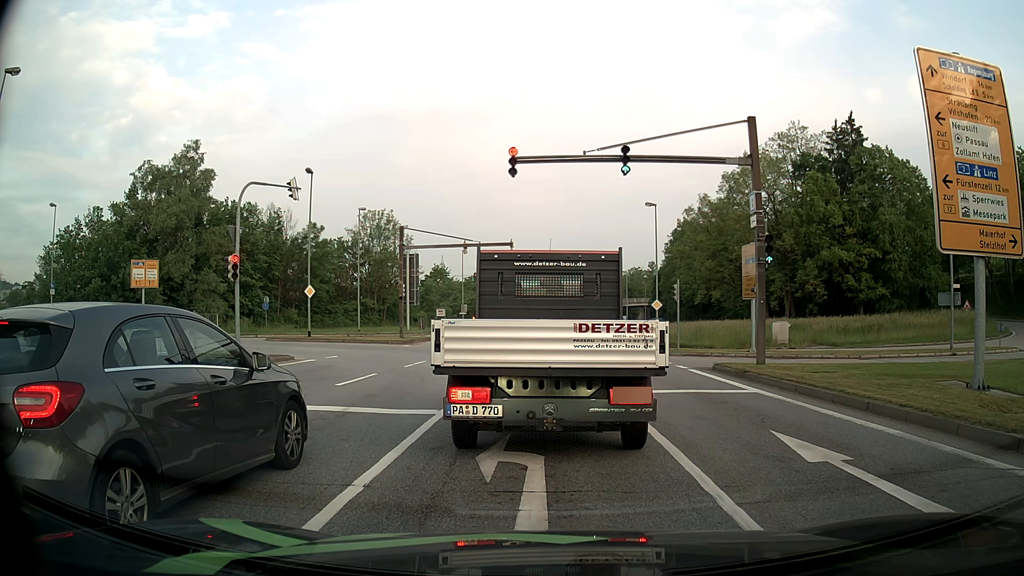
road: primary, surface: asphalt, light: Day
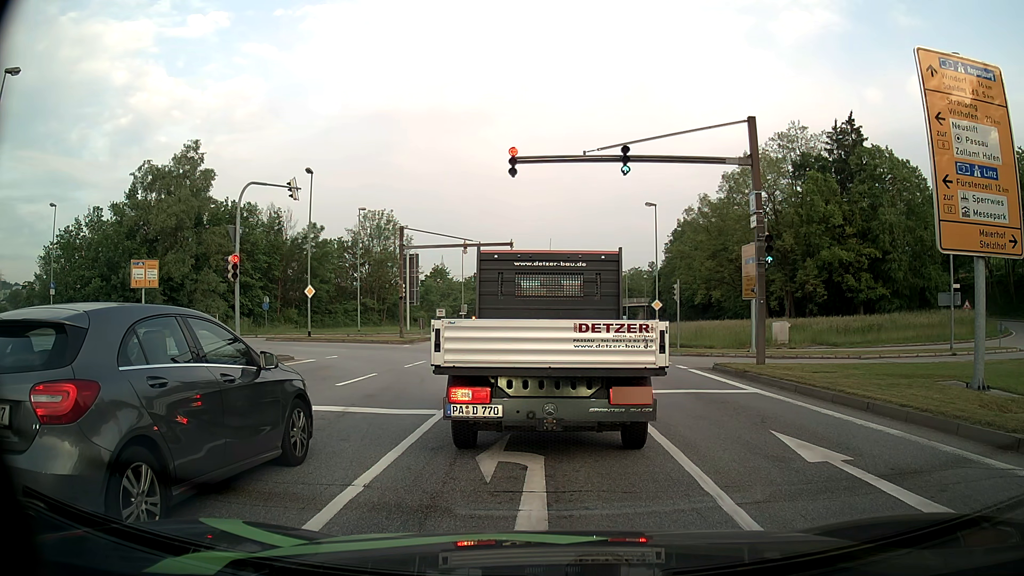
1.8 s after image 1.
(0.0, 0.0) m; 0°
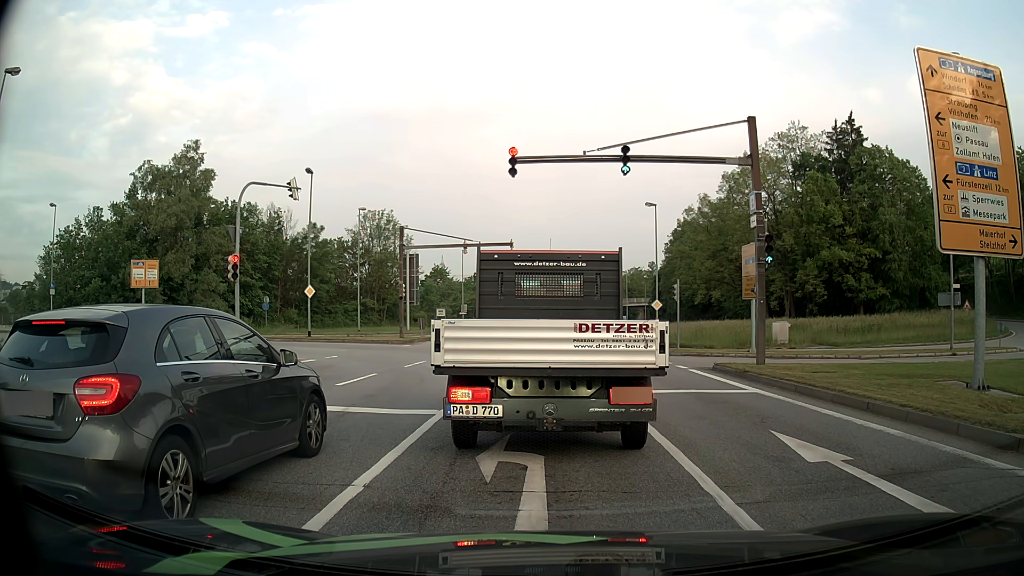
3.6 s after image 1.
(0.0, 0.0) m; 0°
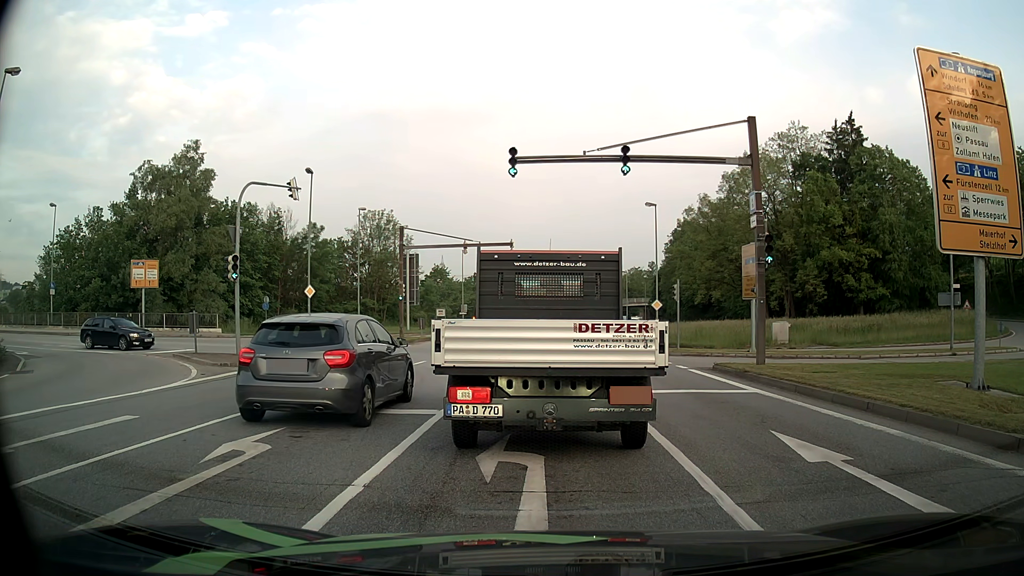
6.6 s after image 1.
(0.0, 0.0) m; 0°
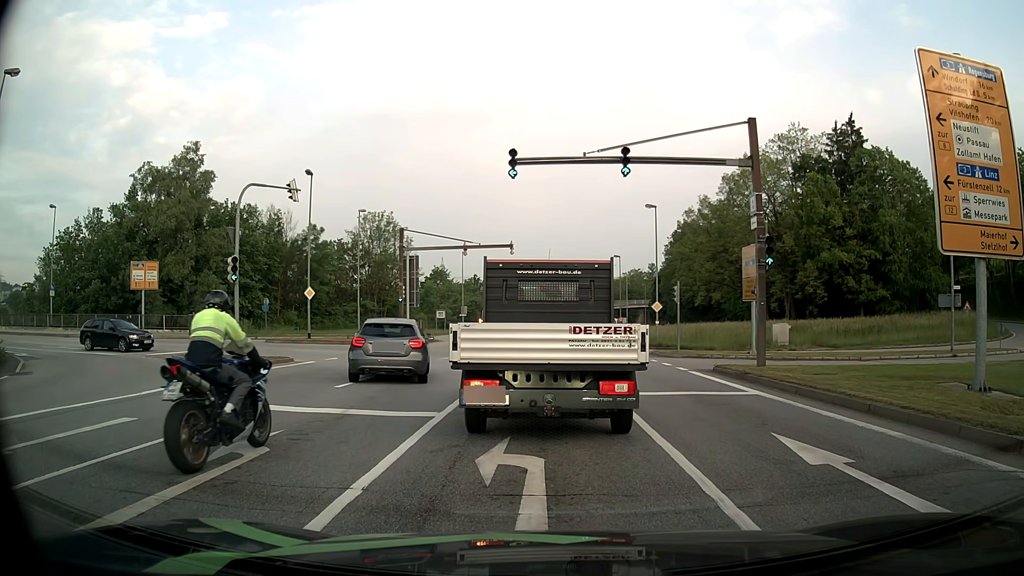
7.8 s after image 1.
(0.0, 0.0) m; 0°
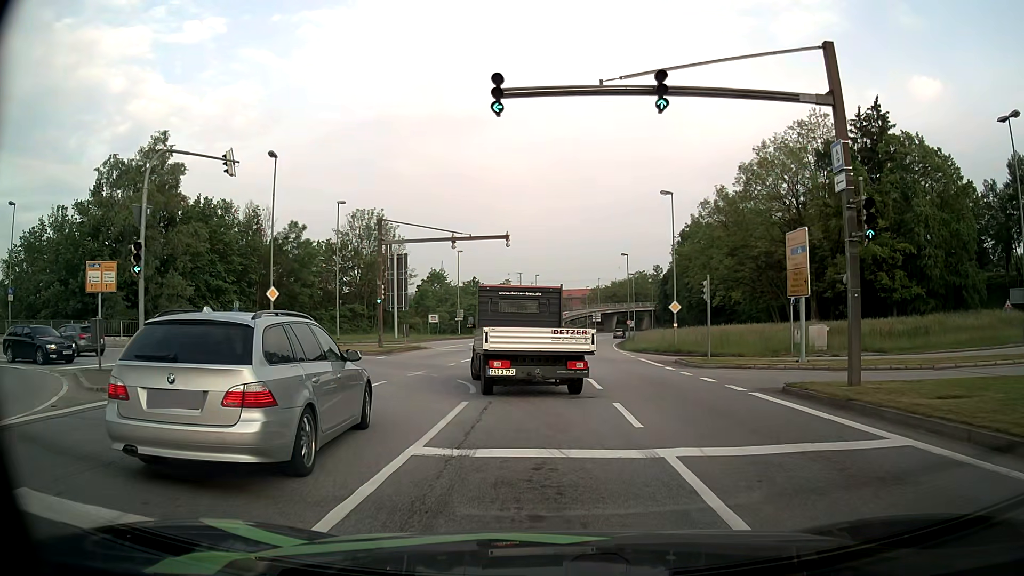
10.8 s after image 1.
(+0.2, +6.6) m; +3°
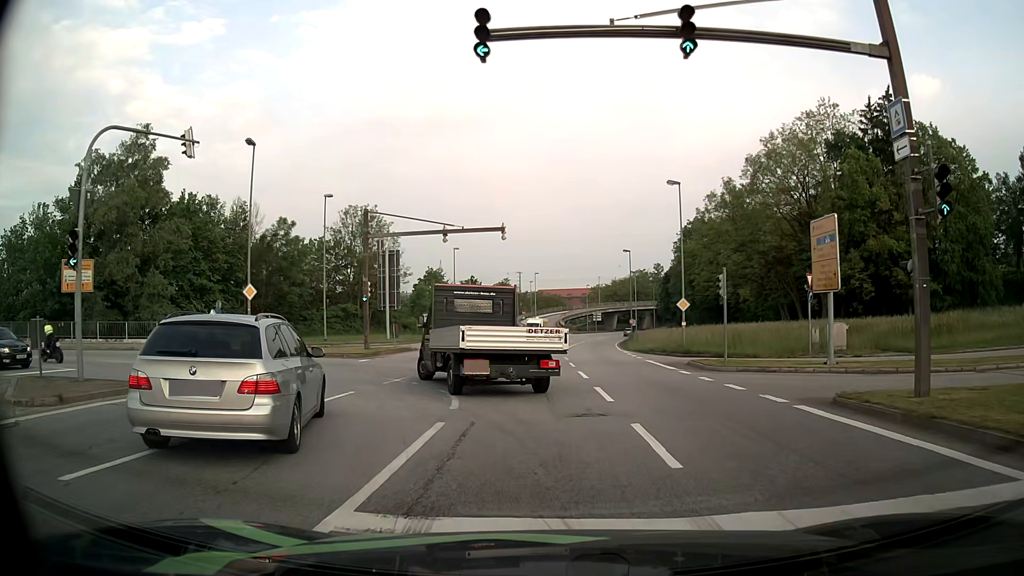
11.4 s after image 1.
(0.0, +2.9) m; -1°
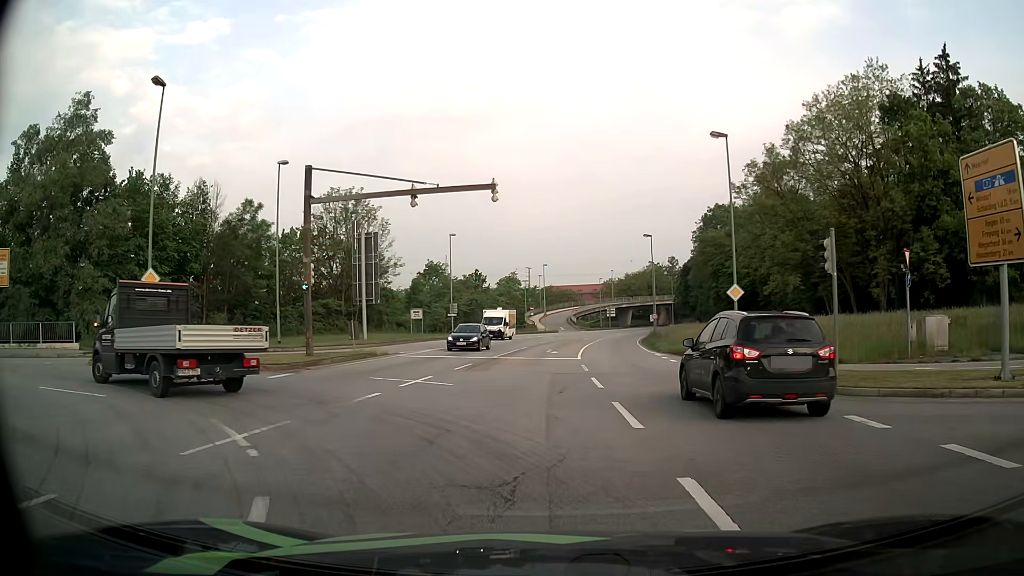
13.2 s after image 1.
(+0.1, +9.7) m; 0°
